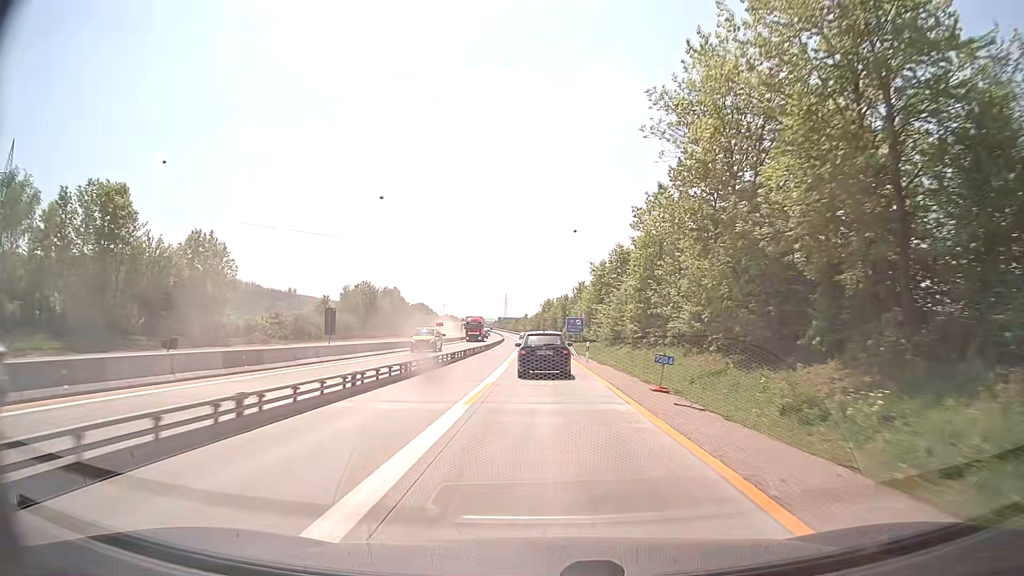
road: motorway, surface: concrete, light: Day
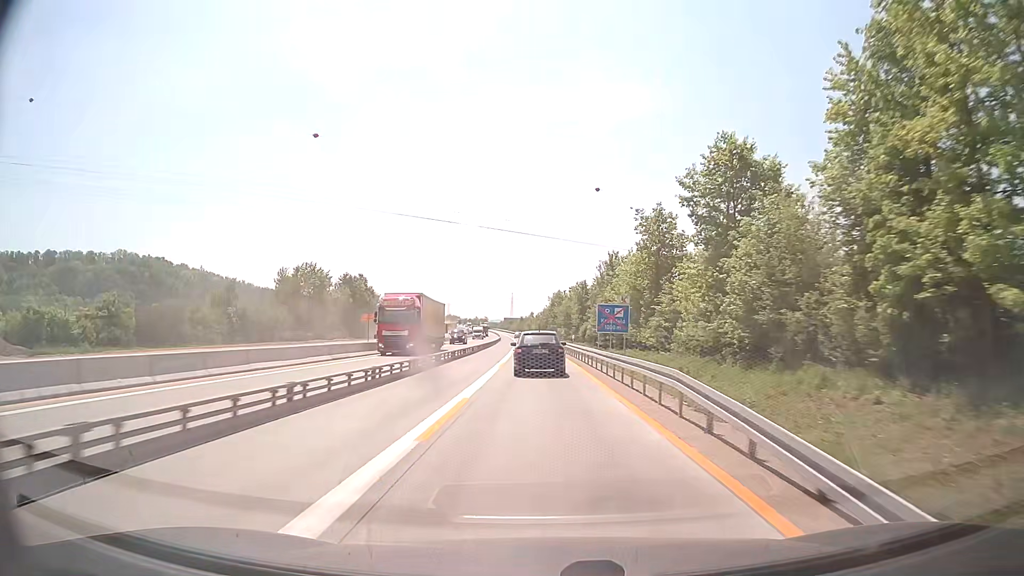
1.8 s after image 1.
(-0.3, +39.8) m; -1°
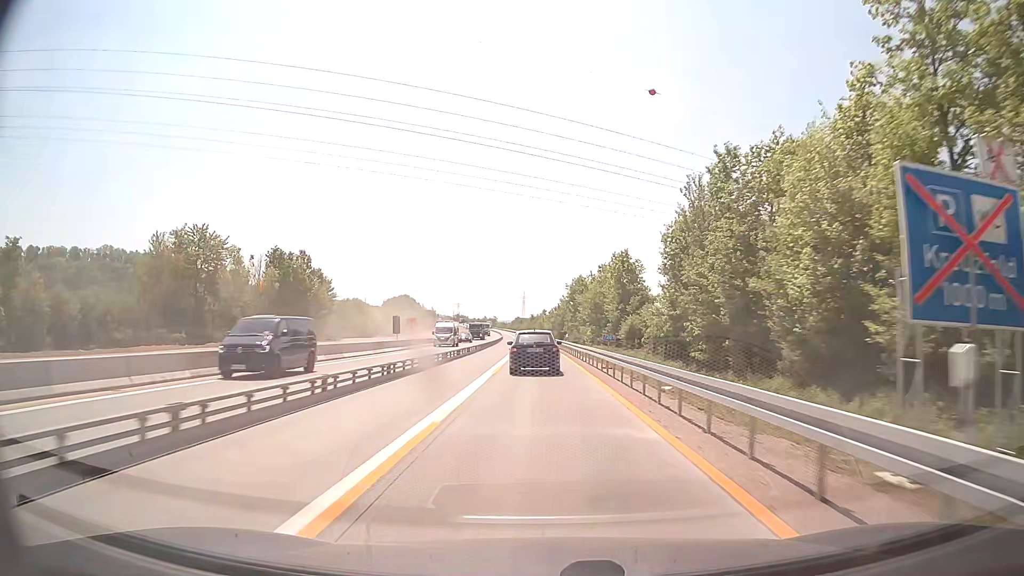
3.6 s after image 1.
(-0.4, +40.0) m; -1°
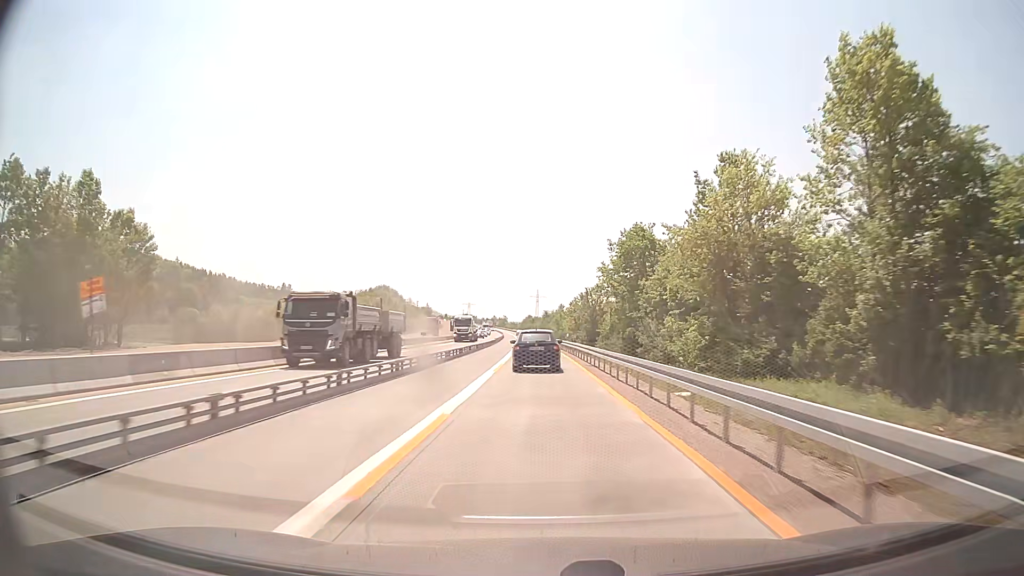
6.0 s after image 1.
(-0.6, +52.8) m; -1°
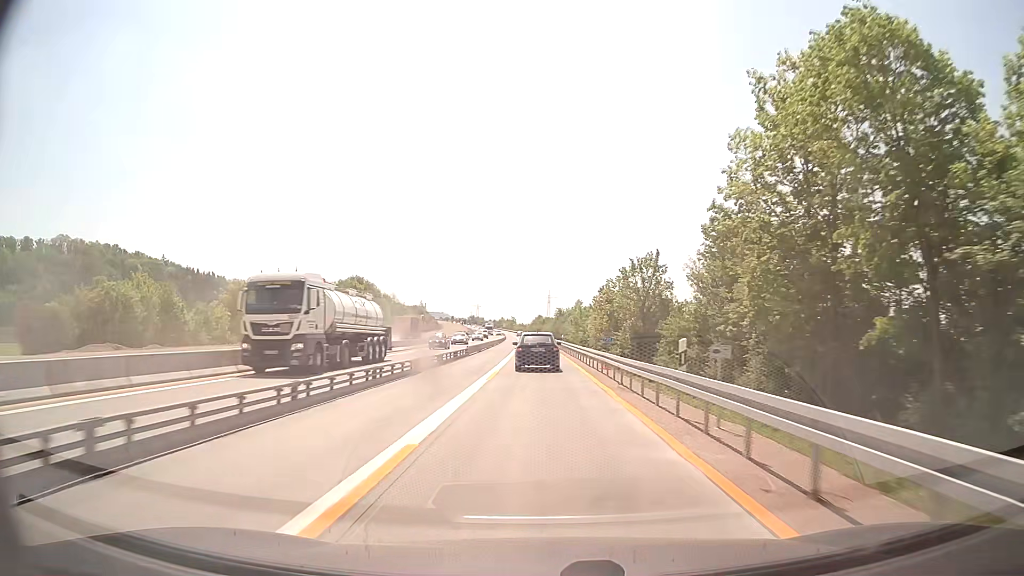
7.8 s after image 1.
(-0.3, +39.0) m; -1°
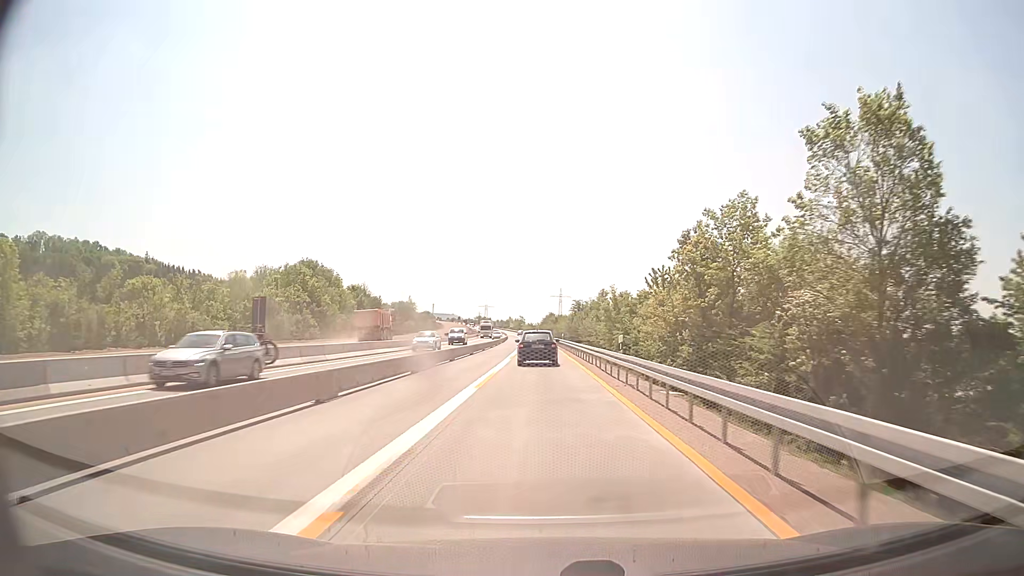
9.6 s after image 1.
(-0.1, +38.9) m; -1°
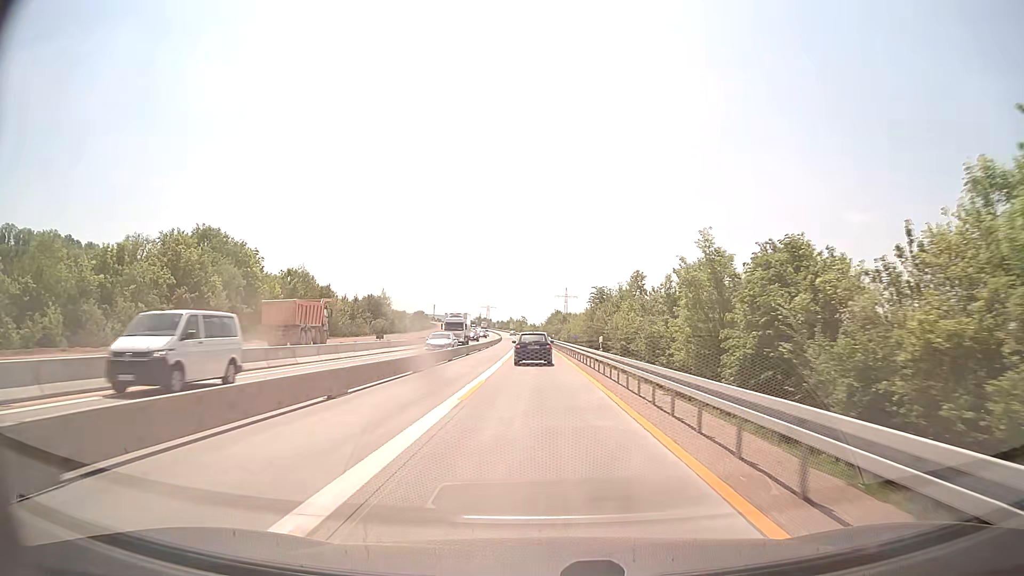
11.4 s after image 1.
(-0.2, +39.0) m; 0°
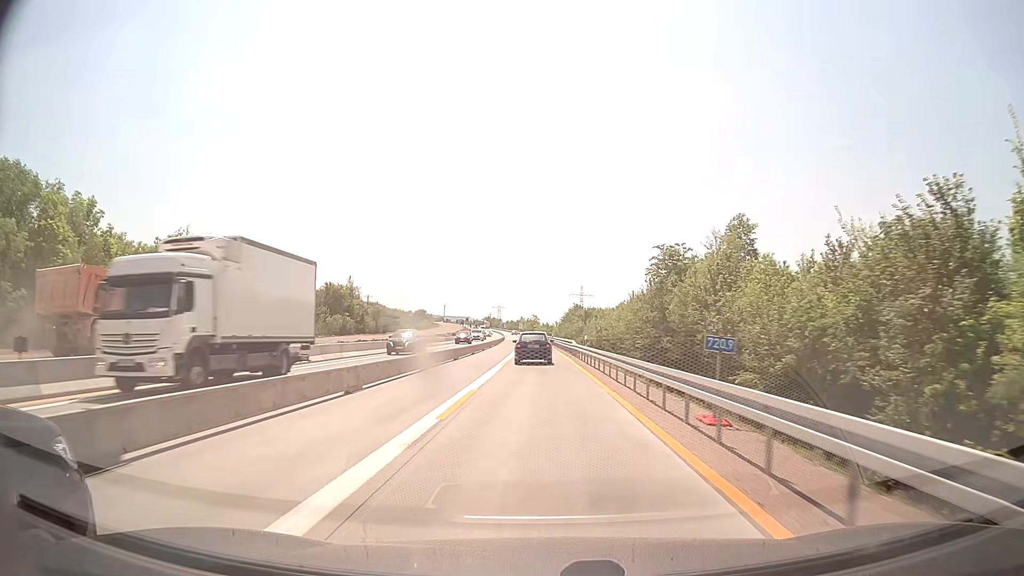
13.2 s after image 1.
(-0.3, +39.0) m; -1°
(0, +10) (0, +20) (0, +30) (0, +40) (-1, +50) (-1, +60) (-1, +70) (-1, +80) (-2, +90) (-2, +100) m
